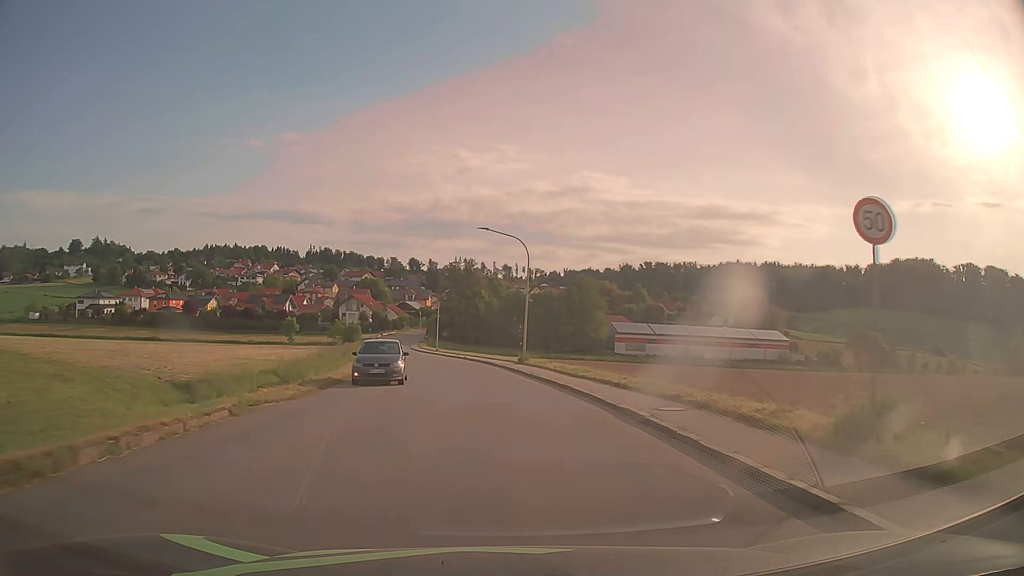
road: tertiary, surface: asphalt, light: Day
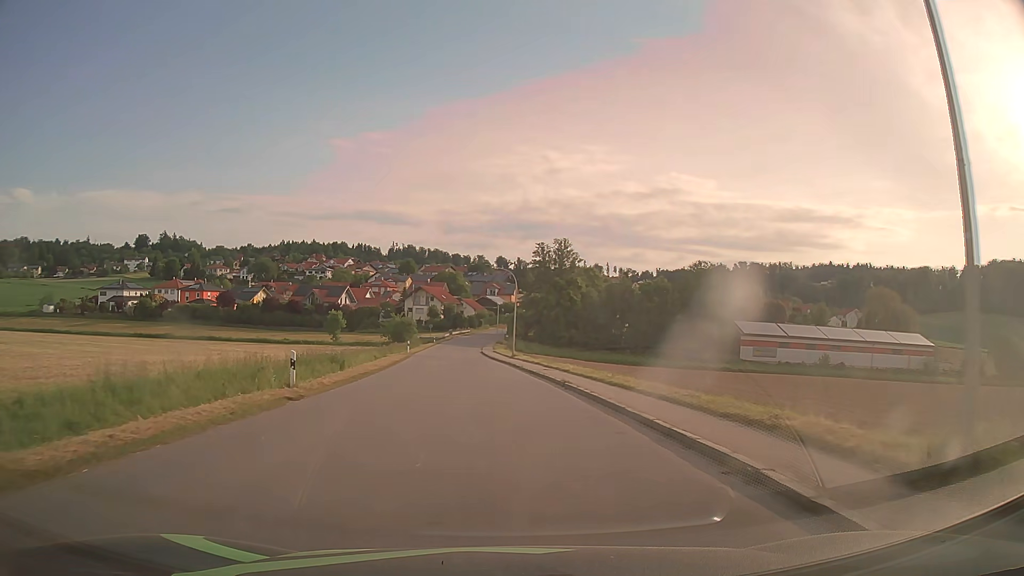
(-2.0, +31.9) m; -8°
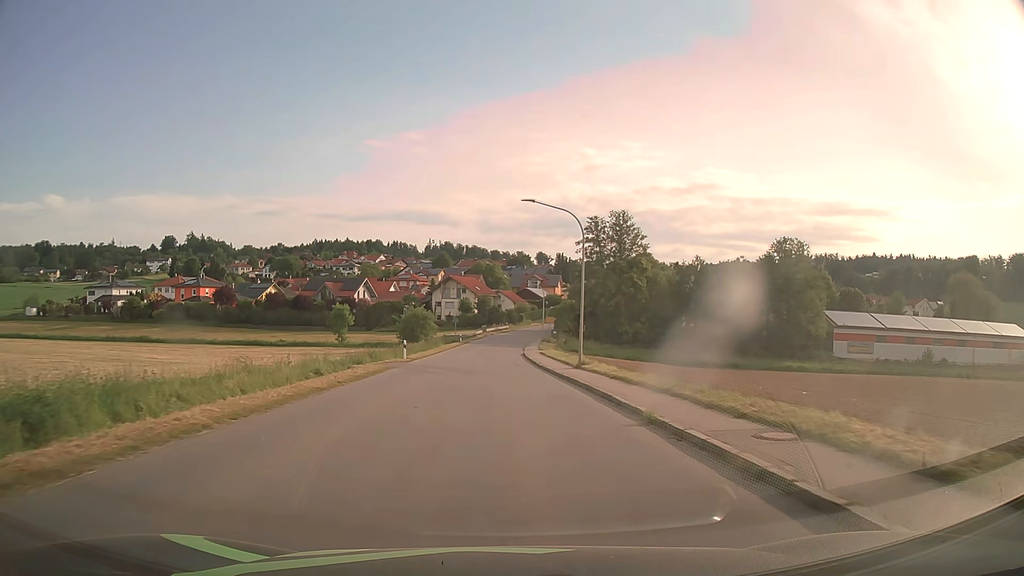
(-0.8, +23.8) m; -3°
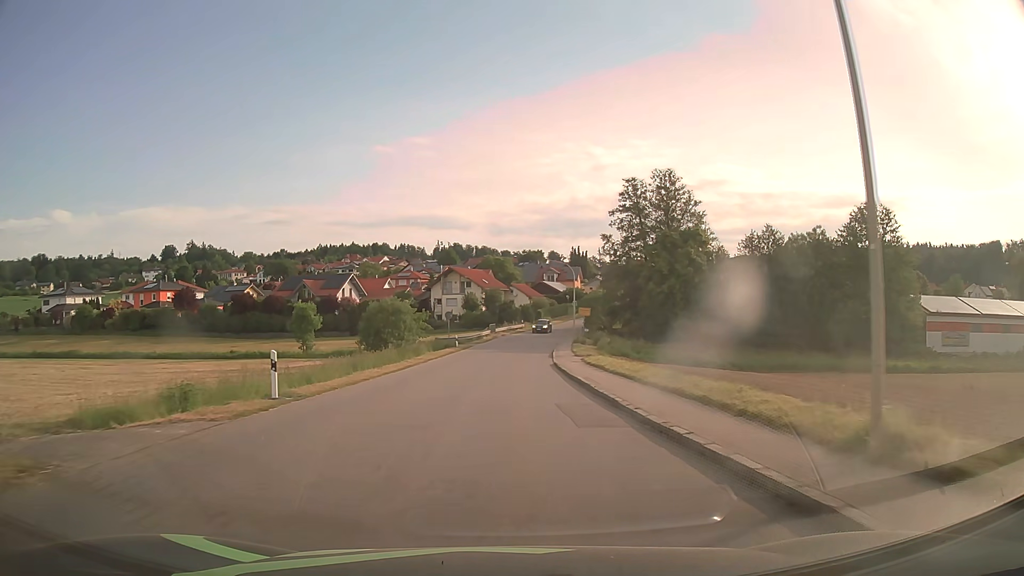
(-0.3, +23.7) m; -1°
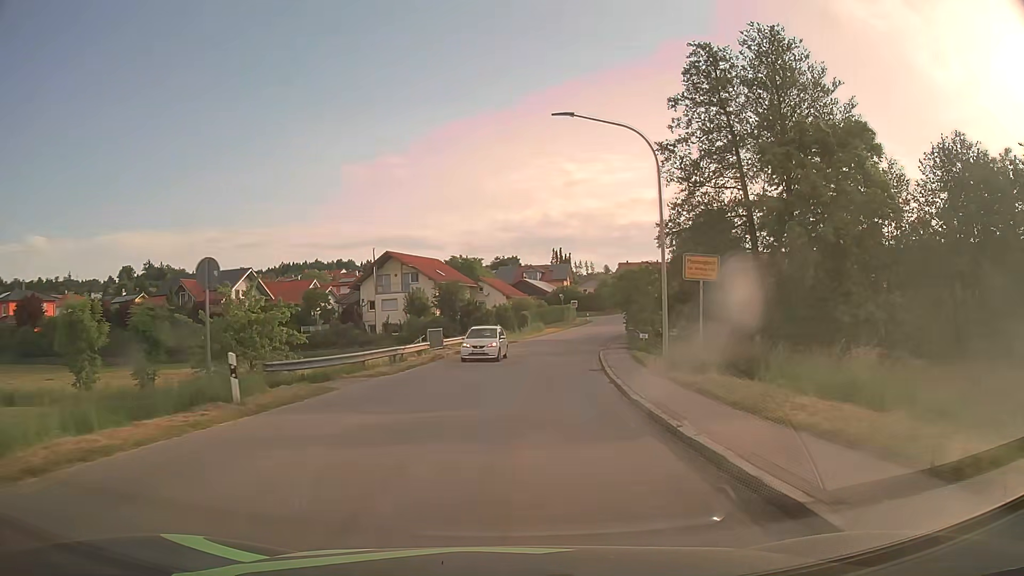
(+0.6, +39.5) m; +2°
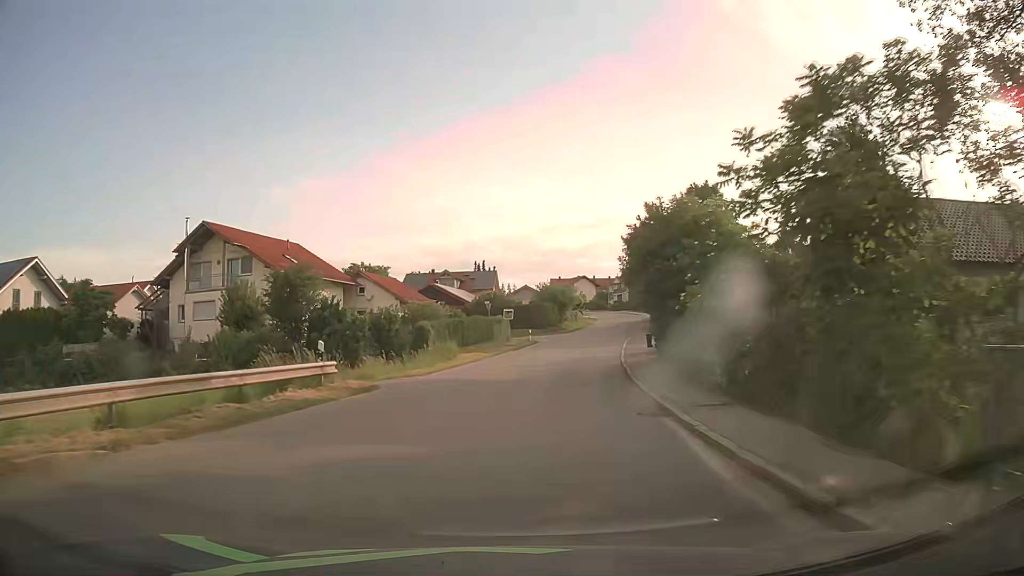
(+1.8, +31.2) m; +7°
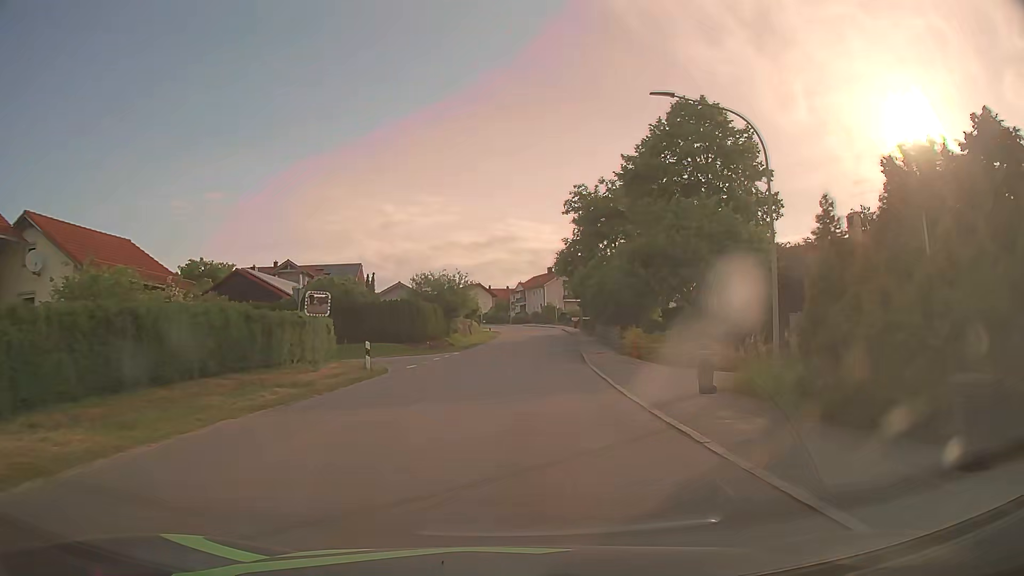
(+2.5, +30.8) m; +9°
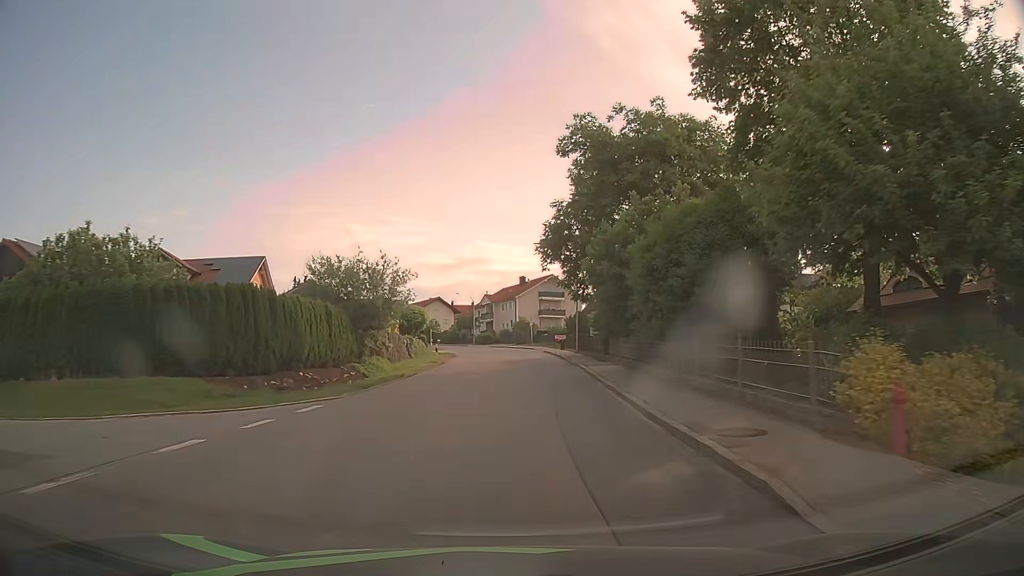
(+0.8, +23.0) m; +3°
(0, +10) (0, +20) (0, +30) (+1, +40) (+1, +50) (0, +60) (-1, +70) (-3, +80) (-6, +89) (-10, +99) m
